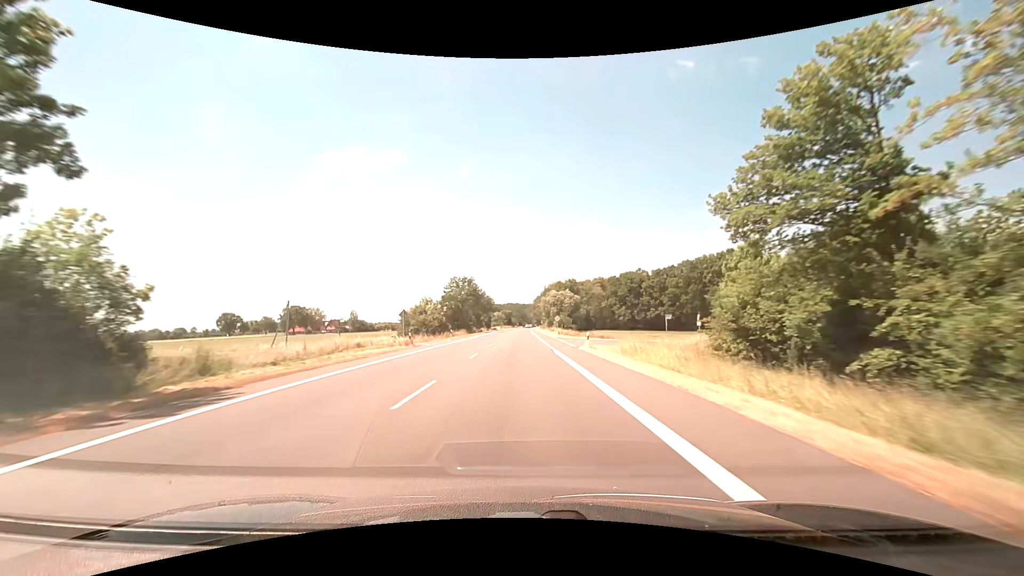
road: primary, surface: asphalt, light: Day
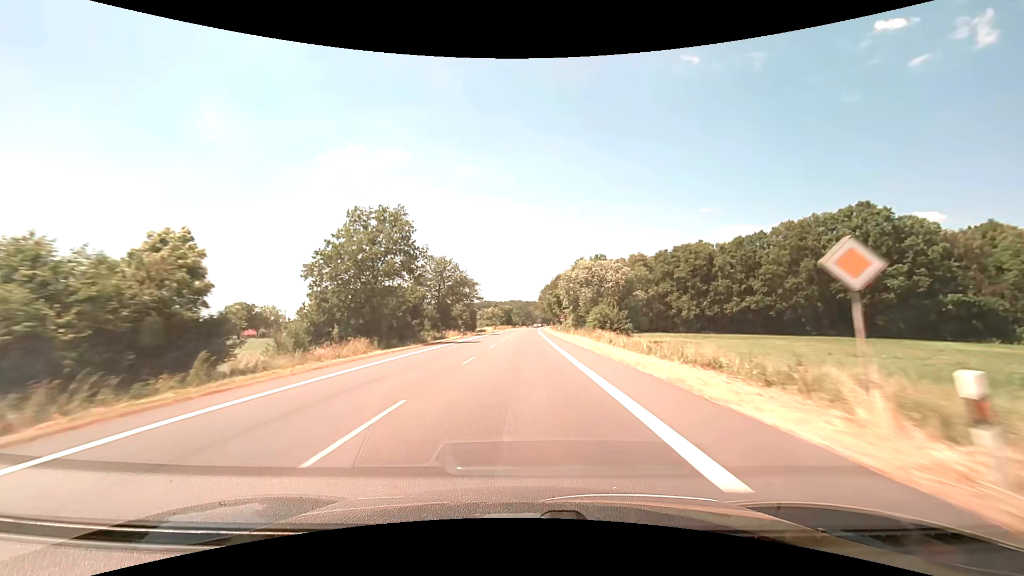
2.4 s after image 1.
(-0.1, +63.4) m; 0°
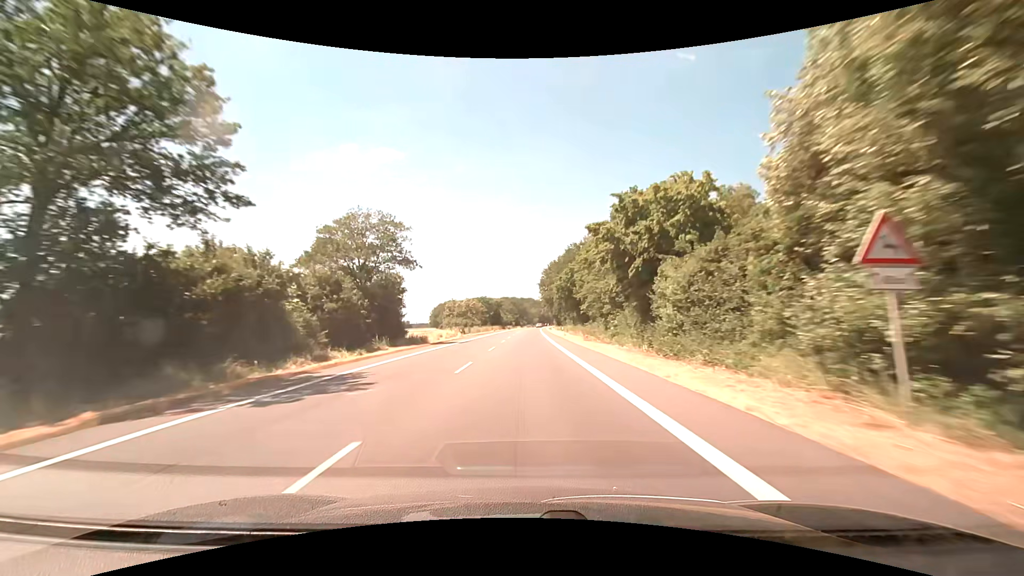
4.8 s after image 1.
(+0.4, +63.4) m; +1°
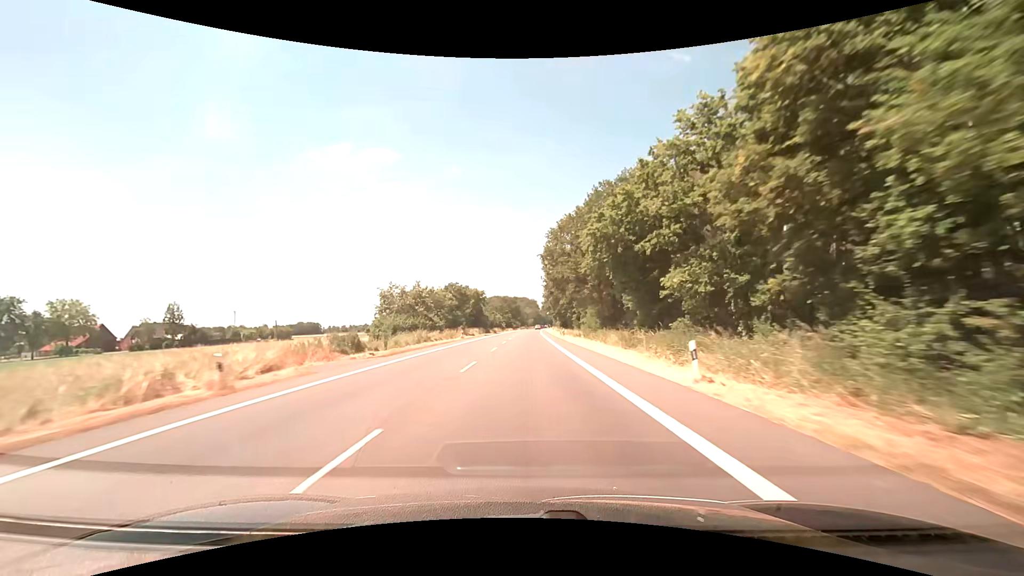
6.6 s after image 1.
(+0.1, +47.5) m; +1°
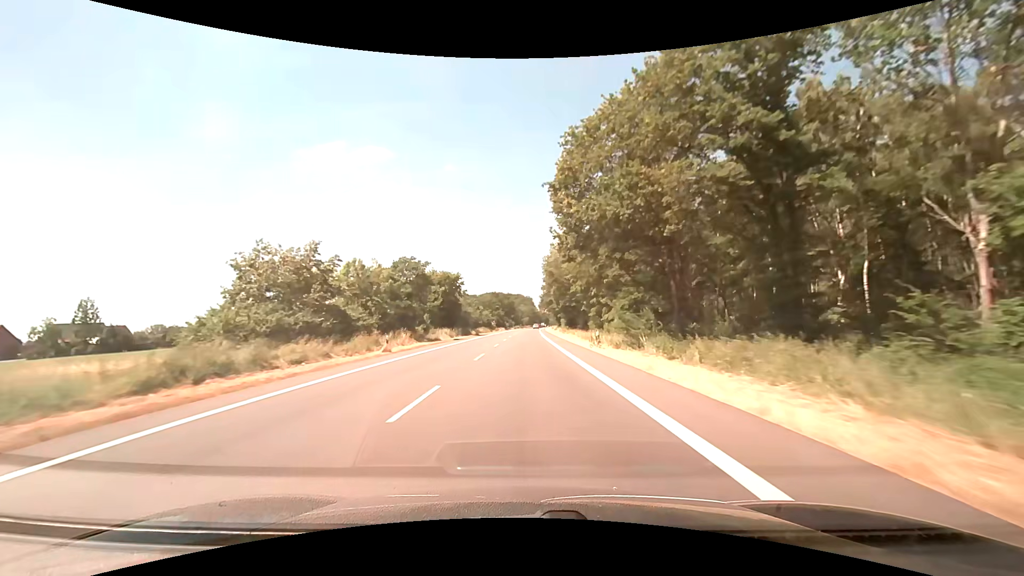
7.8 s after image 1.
(+0.1, +31.7) m; +1°
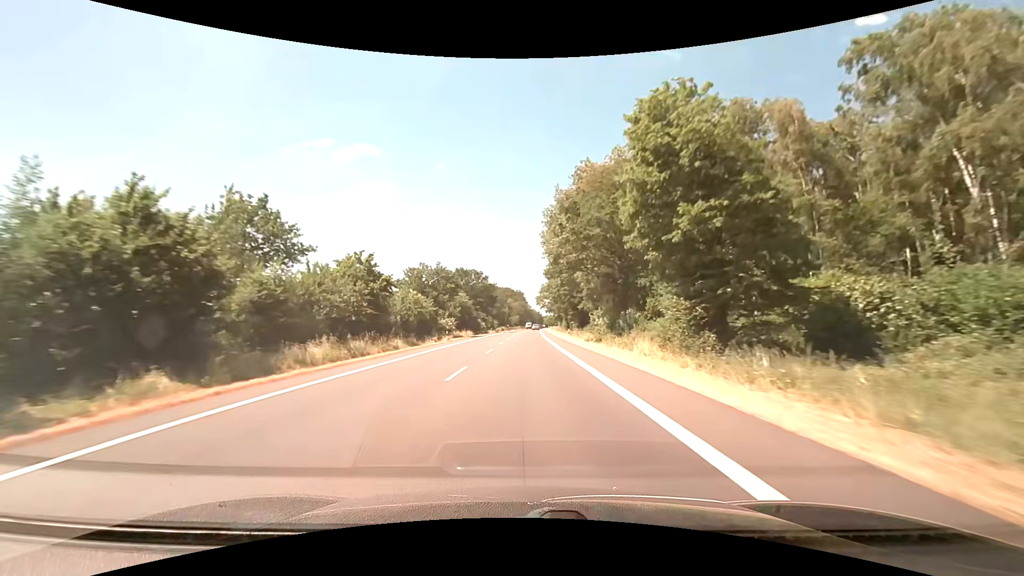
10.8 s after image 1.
(+0.5, +79.2) m; +1°
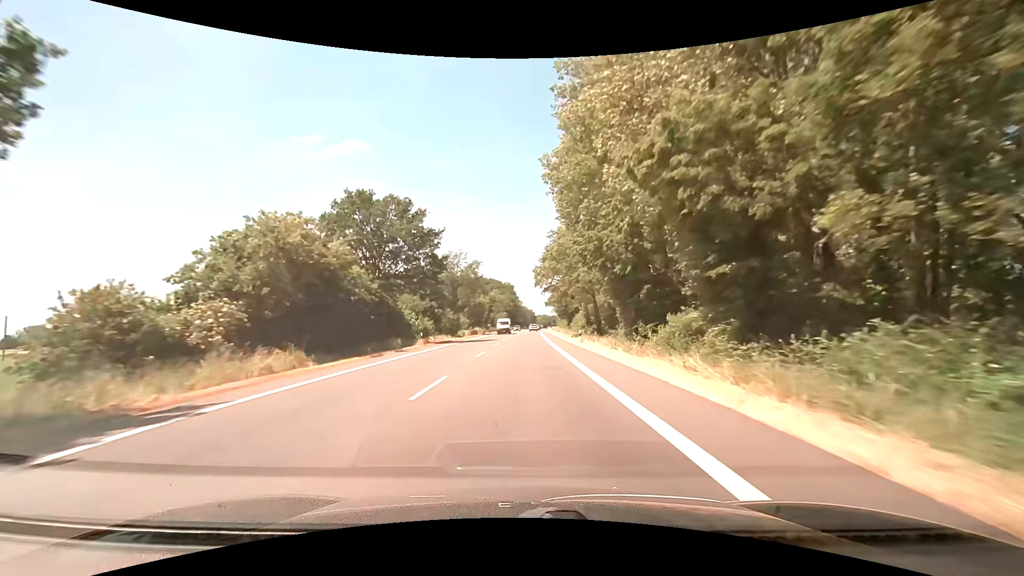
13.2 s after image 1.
(+0.7, +63.3) m; +2°
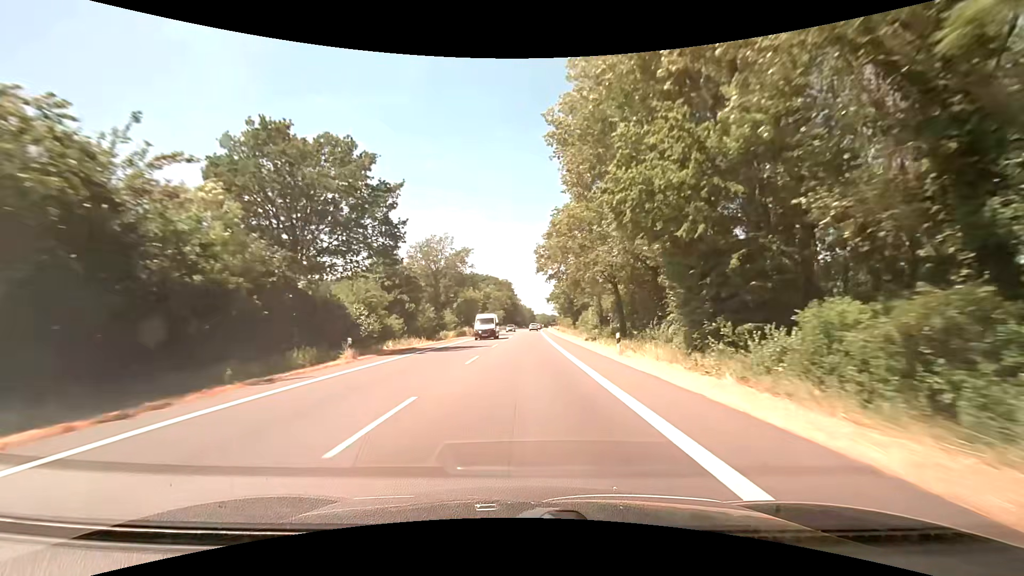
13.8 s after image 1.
(-0.1, +15.8) m; 0°
(0, +10) (0, +20) (0, +30) (0, +40) (0, +50) (+1, +60) (+1, +70) (+1, +80) (+1, +90) (+2, +100) m
